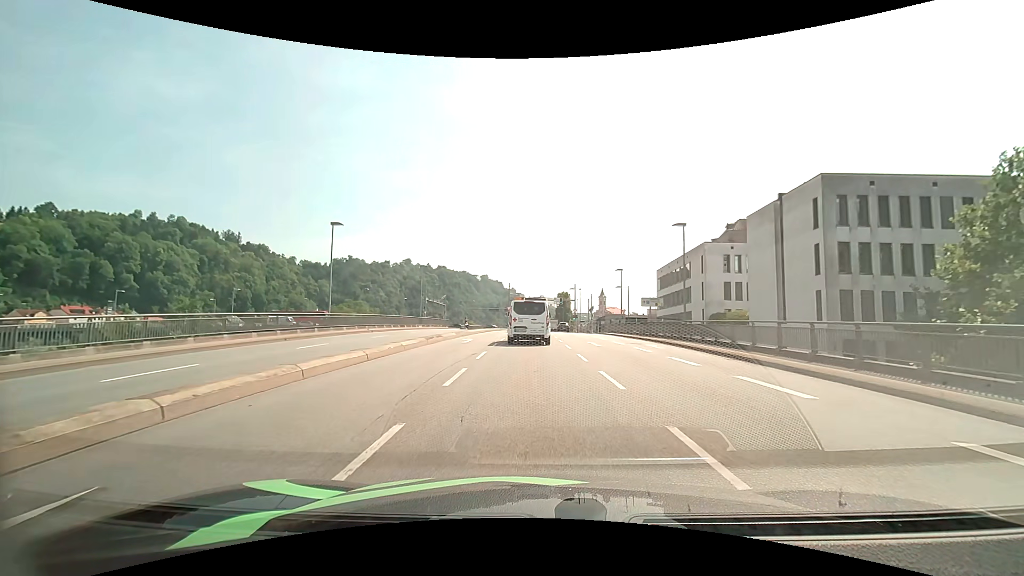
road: primary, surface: asphalt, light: Day
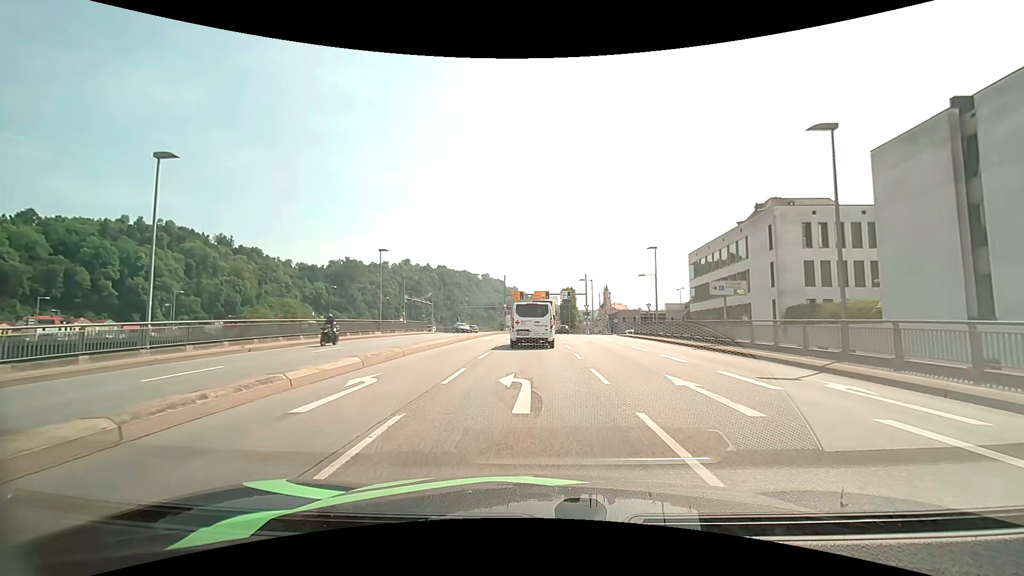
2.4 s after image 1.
(-0.2, +16.9) m; -1°
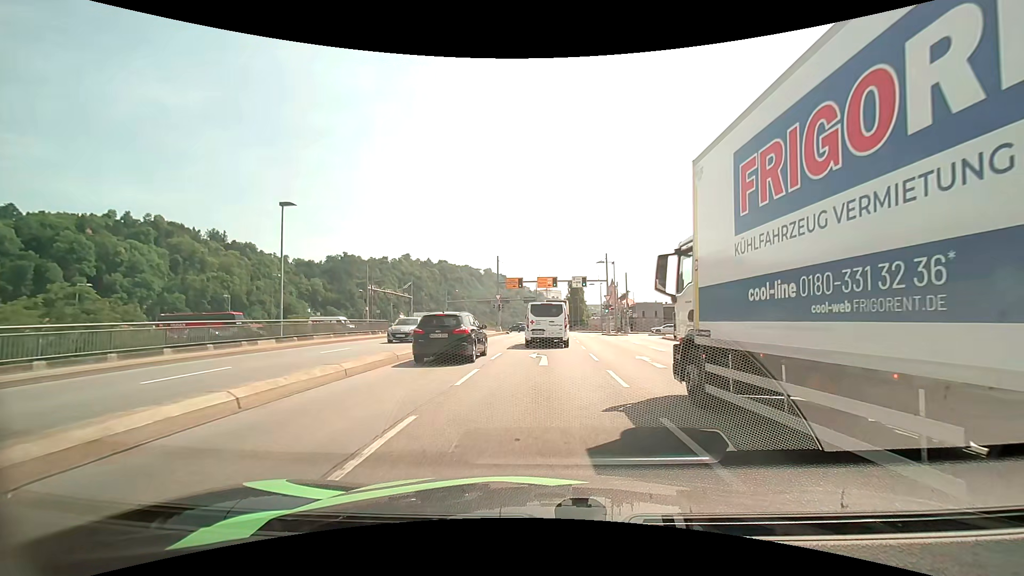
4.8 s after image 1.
(+0.1, +18.7) m; 0°
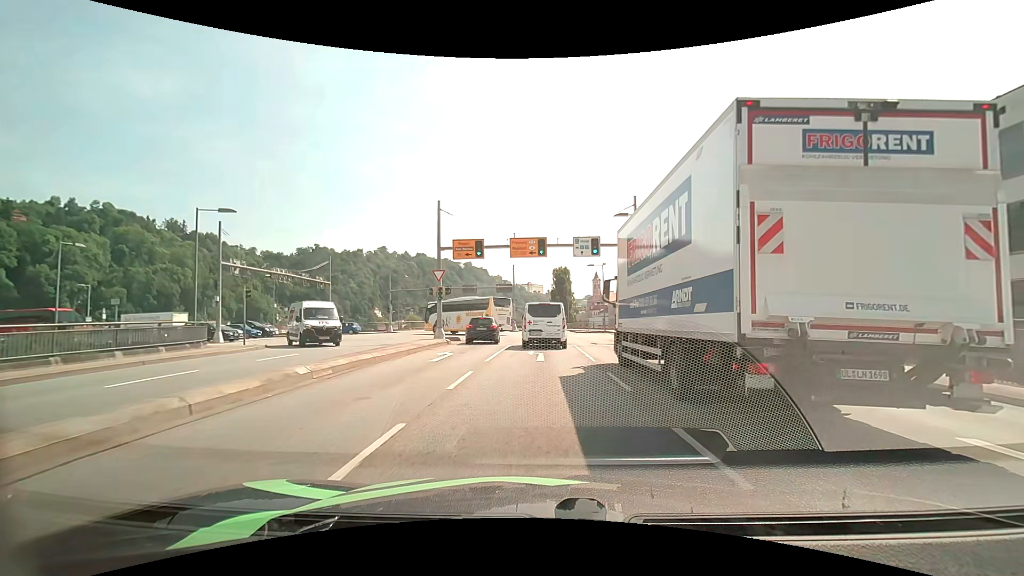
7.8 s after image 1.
(+0.3, +24.6) m; +2°
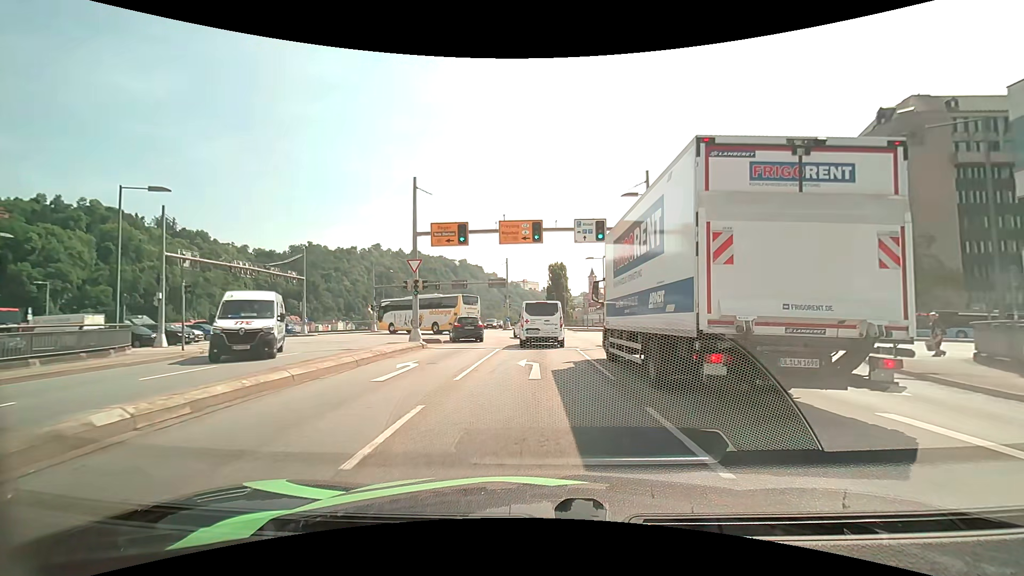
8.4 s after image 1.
(+0.1, +4.7) m; +1°
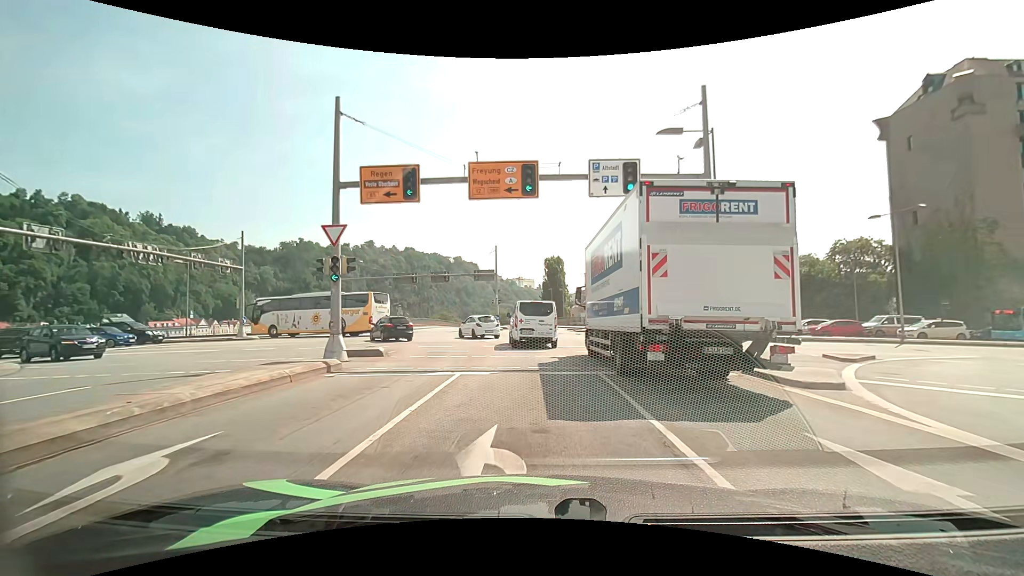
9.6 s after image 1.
(+0.1, +9.4) m; +1°
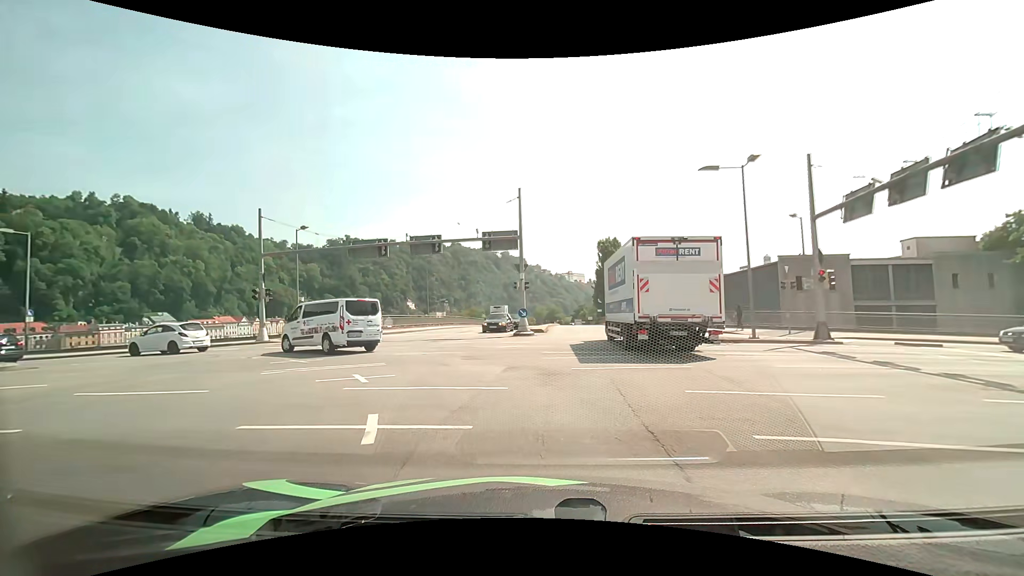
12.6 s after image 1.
(-0.4, +22.3) m; -6°
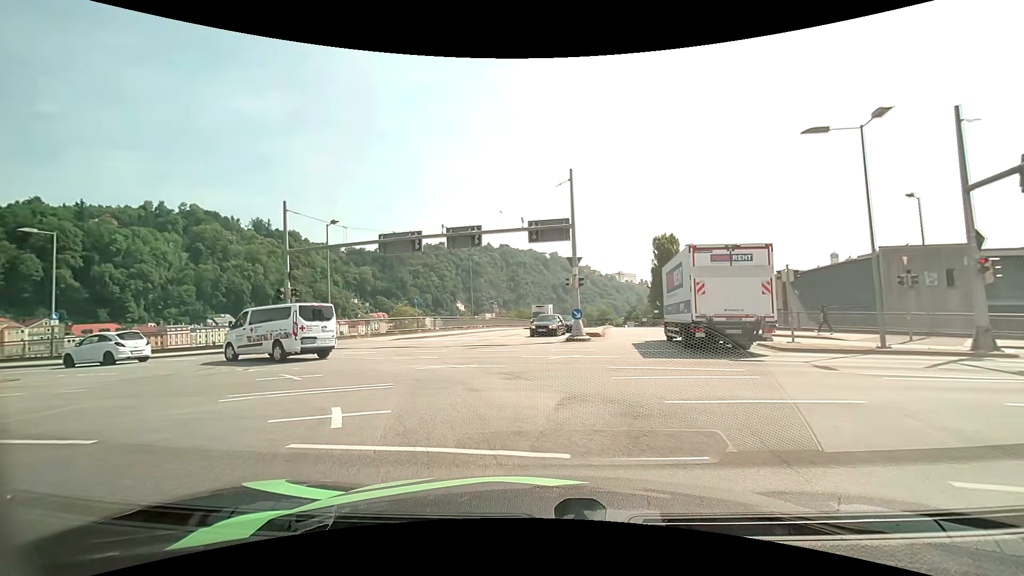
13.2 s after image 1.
(-0.2, +4.1) m; -5°
(-2, +10) (-7, +18) (-16, +22) (-26, +24) (-36, +26) (-46, +28) (-56, +29) (-65, +31) (-75, +33) (-85, +34) m
